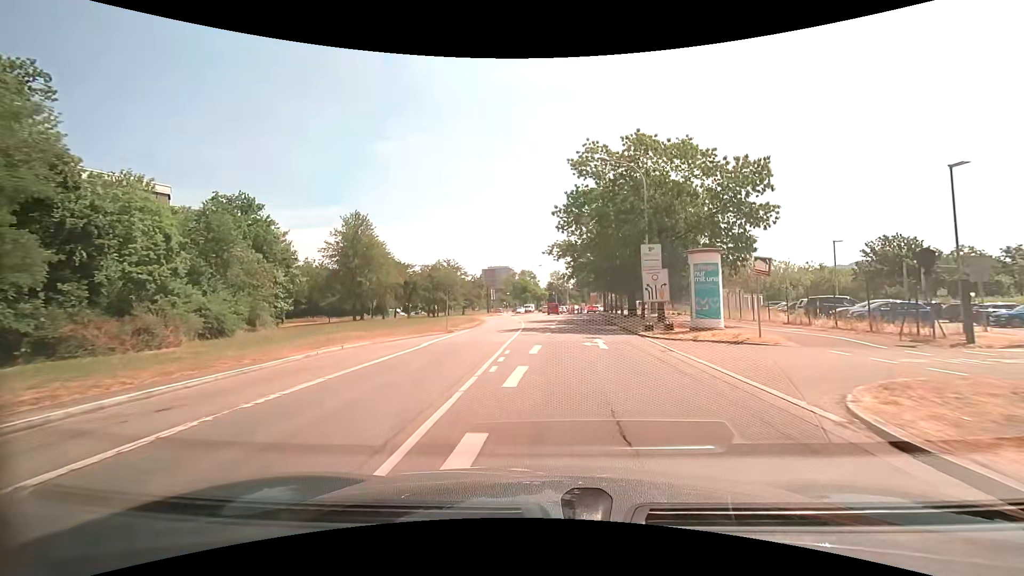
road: secondary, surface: asphalt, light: Day
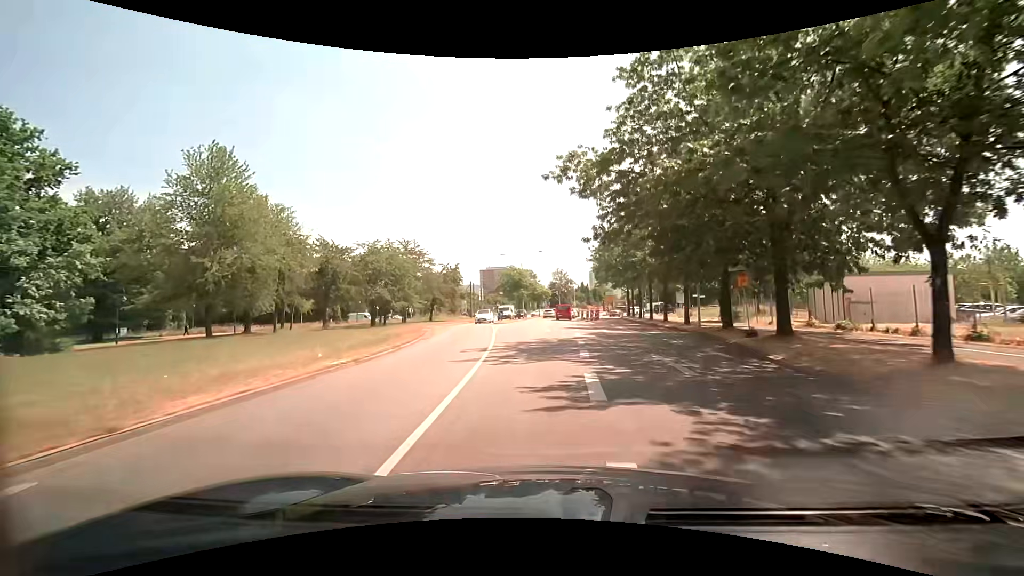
(-0.3, +29.1) m; 0°
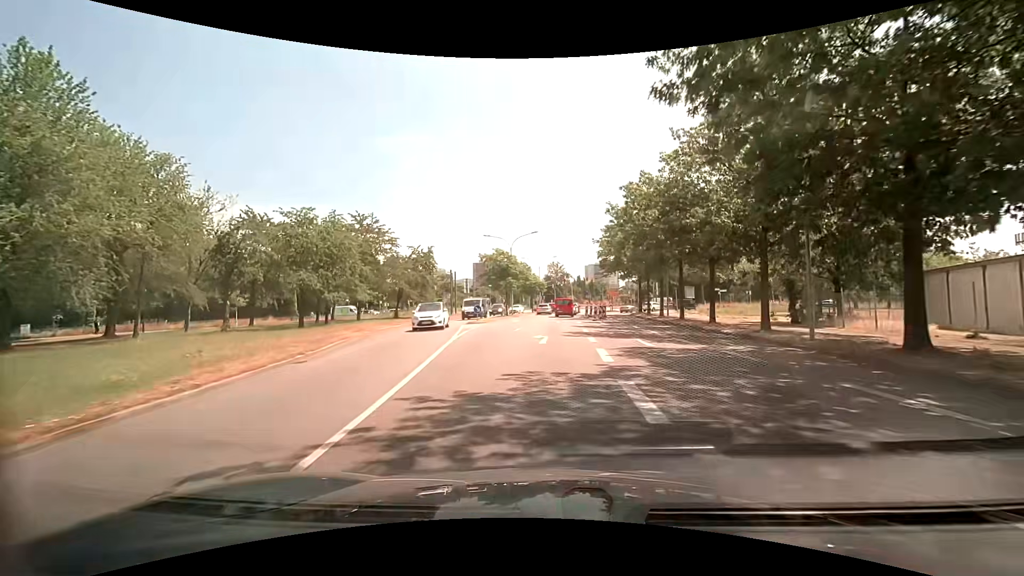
(0.0, +13.5) m; 0°
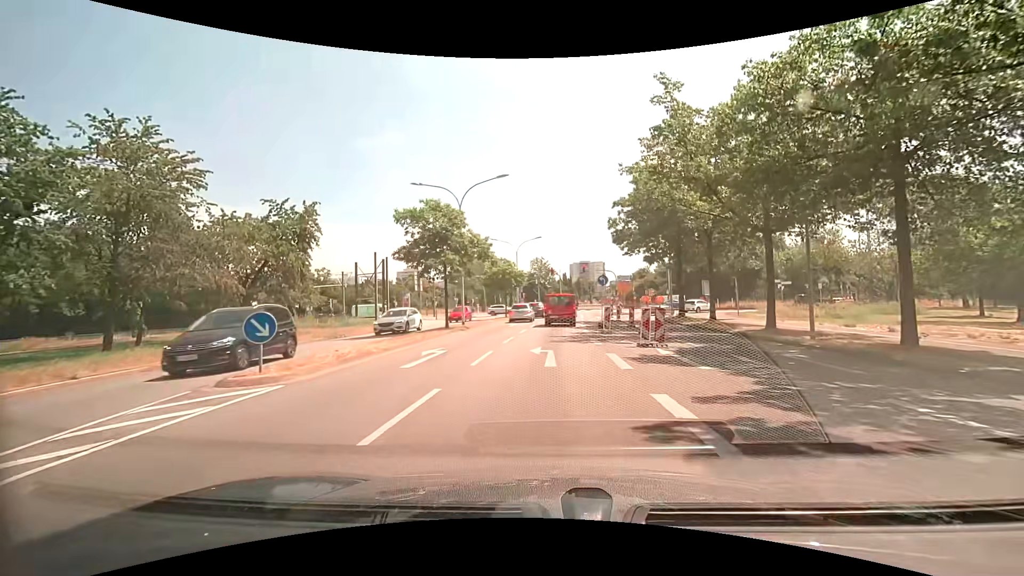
(+0.6, +25.3) m; +3°
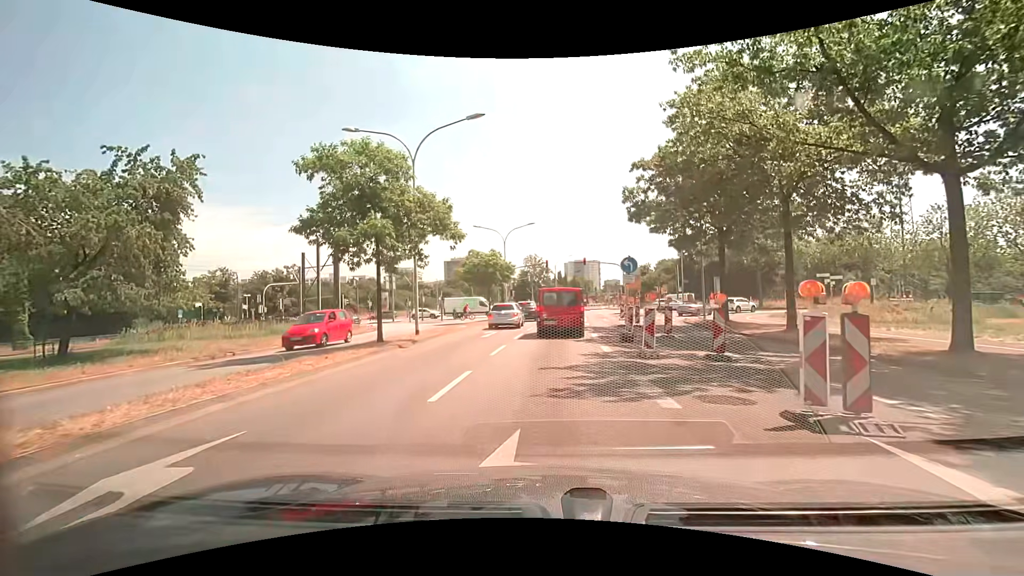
(-0.2, +10.0) m; +1°
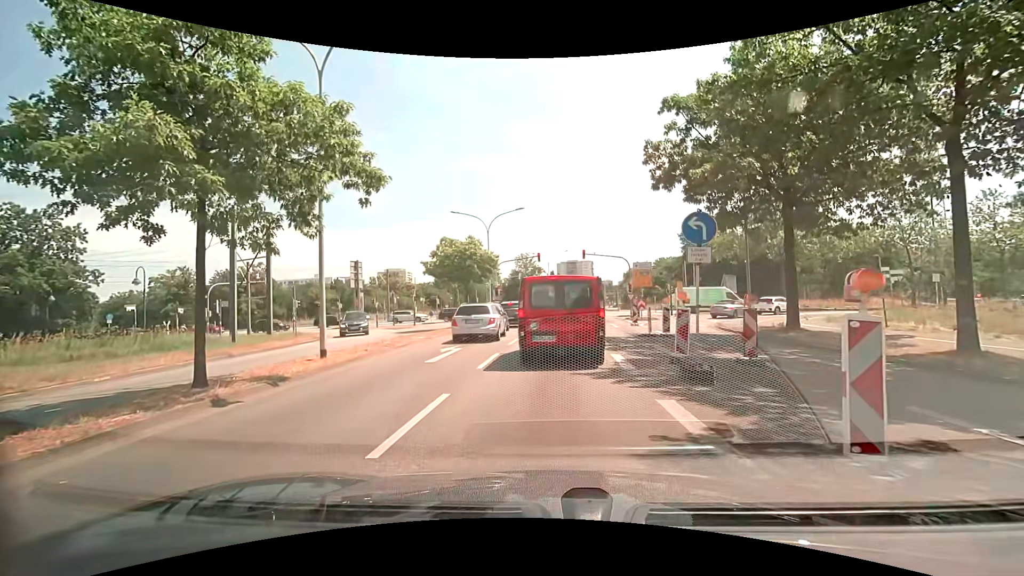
(0.0, +8.3) m; +1°
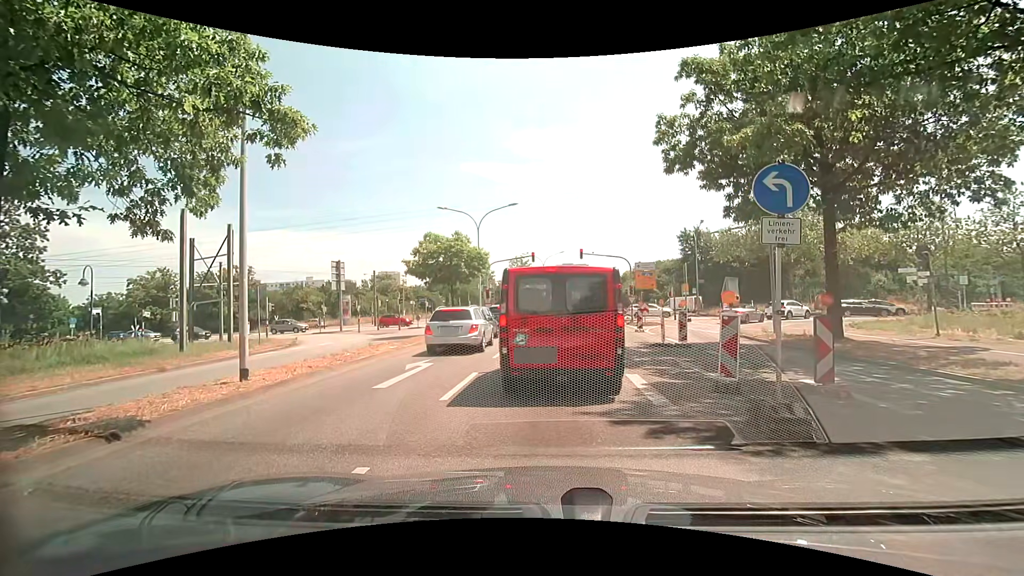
(0.0, +3.1) m; +1°
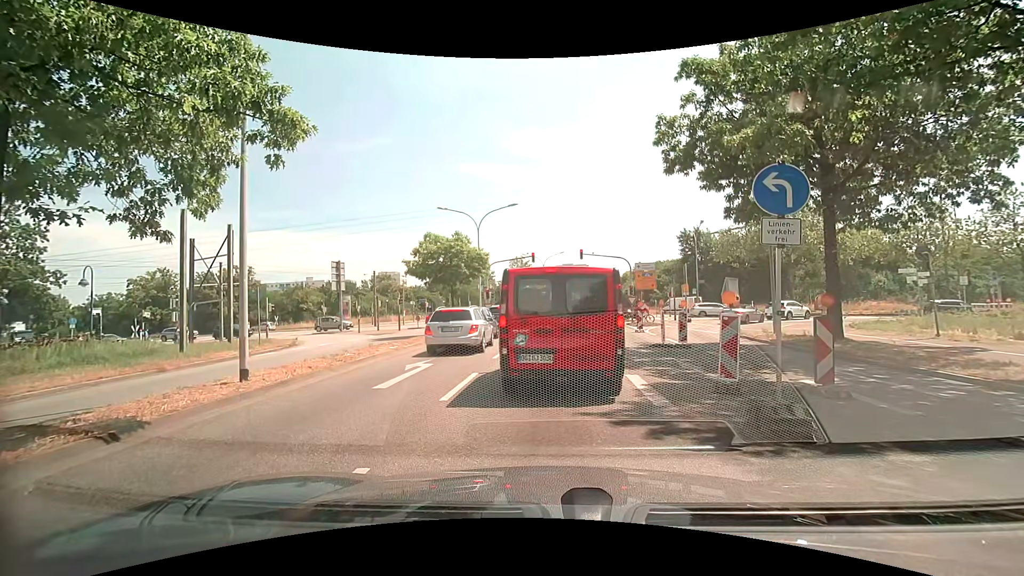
(0.0, 0.0) m; 0°
(0, +10) (0, +20) (0, +30) (+1, +40) (+1, +50) (-2, +60) (-7, +68) (-16, +73) (-26, +74) (-36, +75) m
